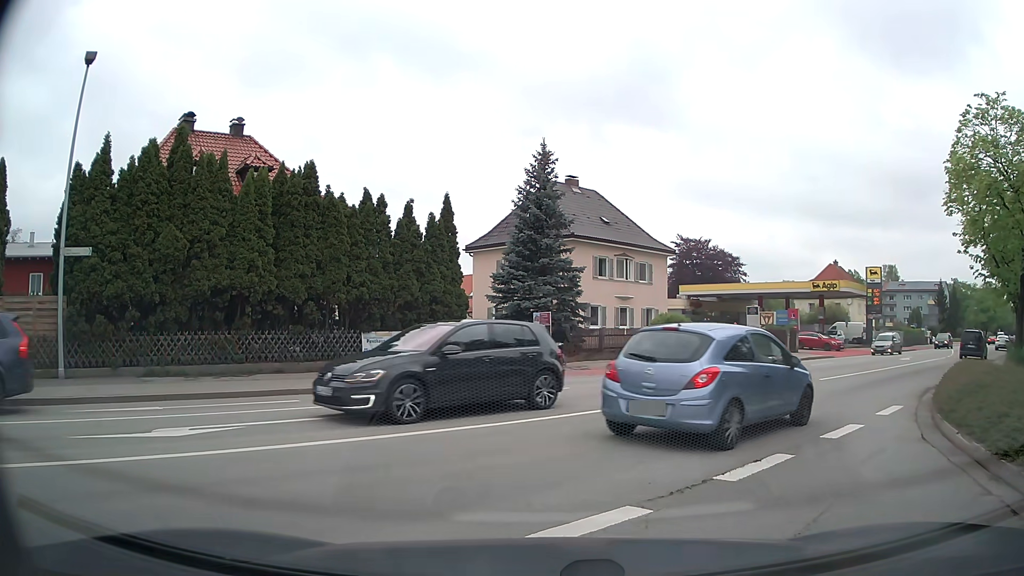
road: tertiary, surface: asphalt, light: Day
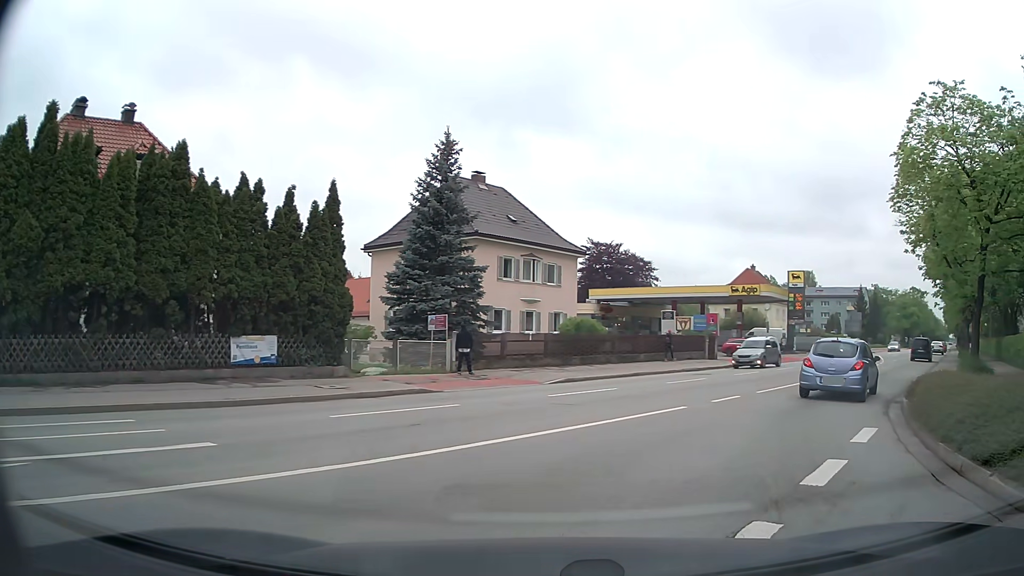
(+0.3, +3.0) m; +9°
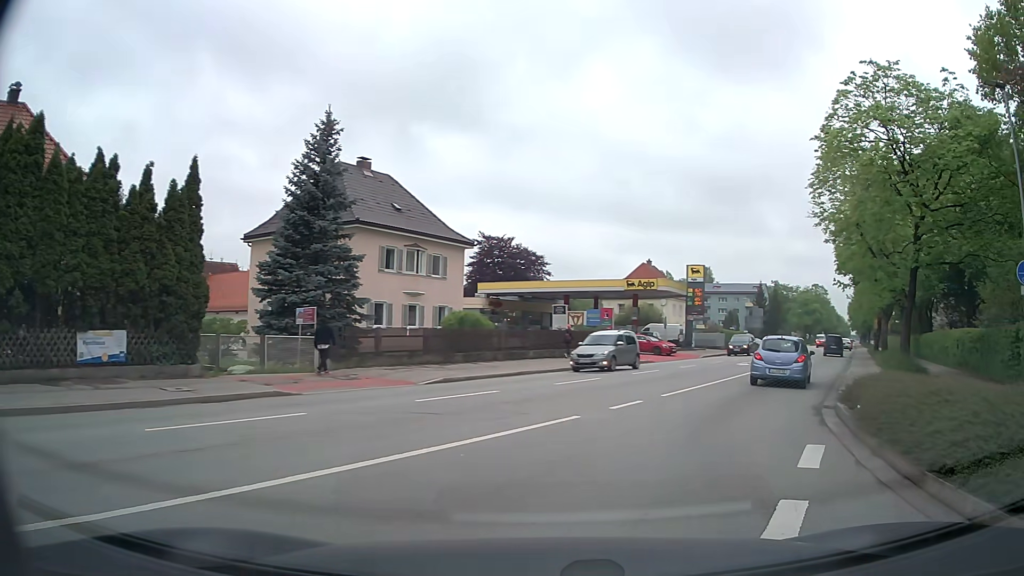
(+0.2, +2.4) m; +11°
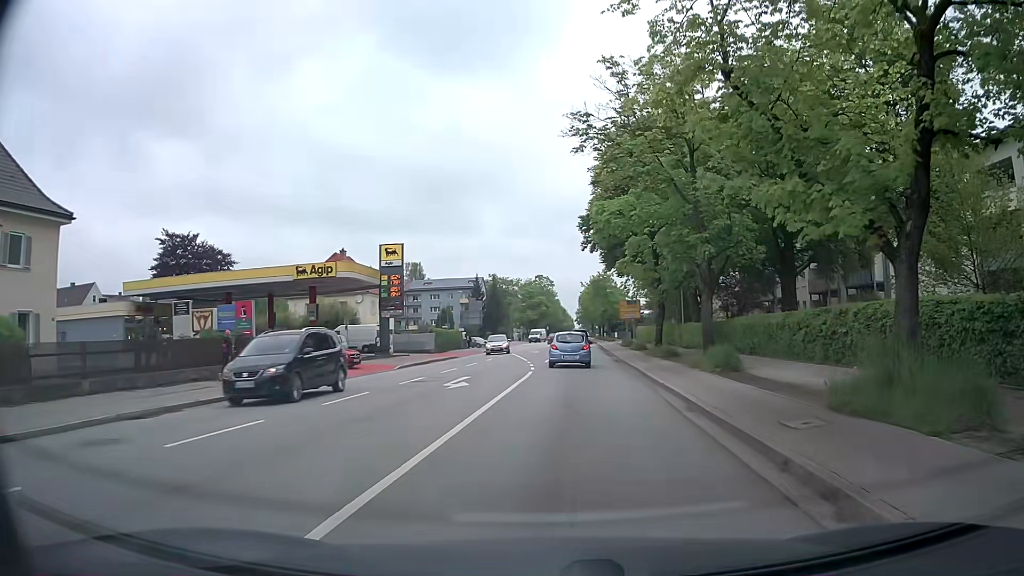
(+3.6, +15.2) m; +23°
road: secondary
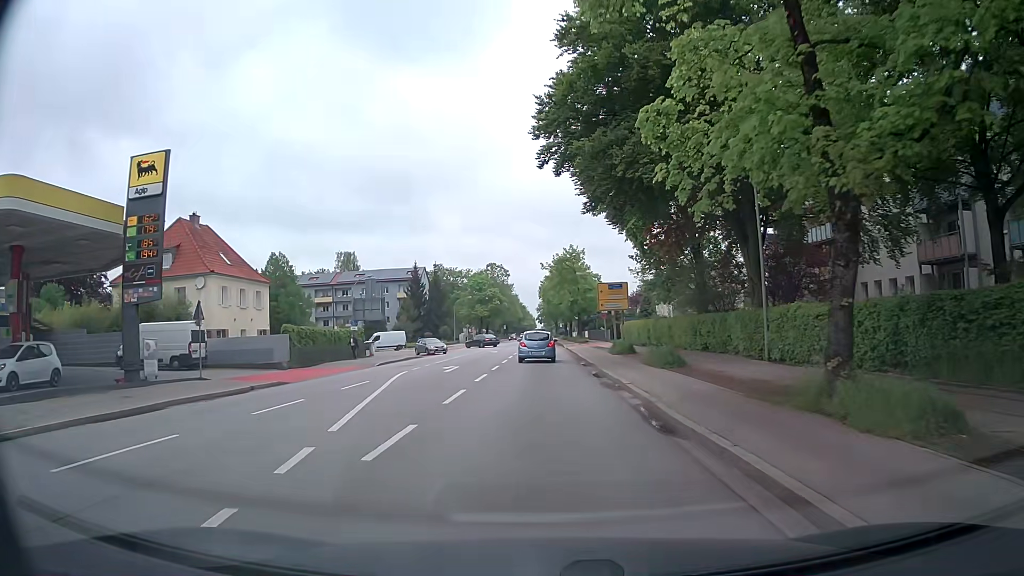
(+1.5, +25.9) m; +3°
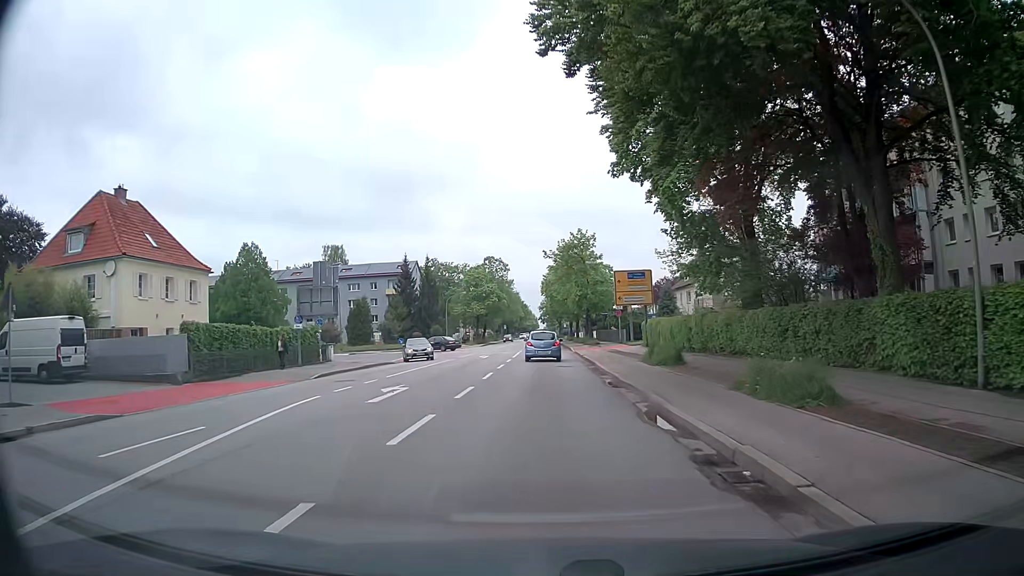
(+0.1, +11.1) m; 0°
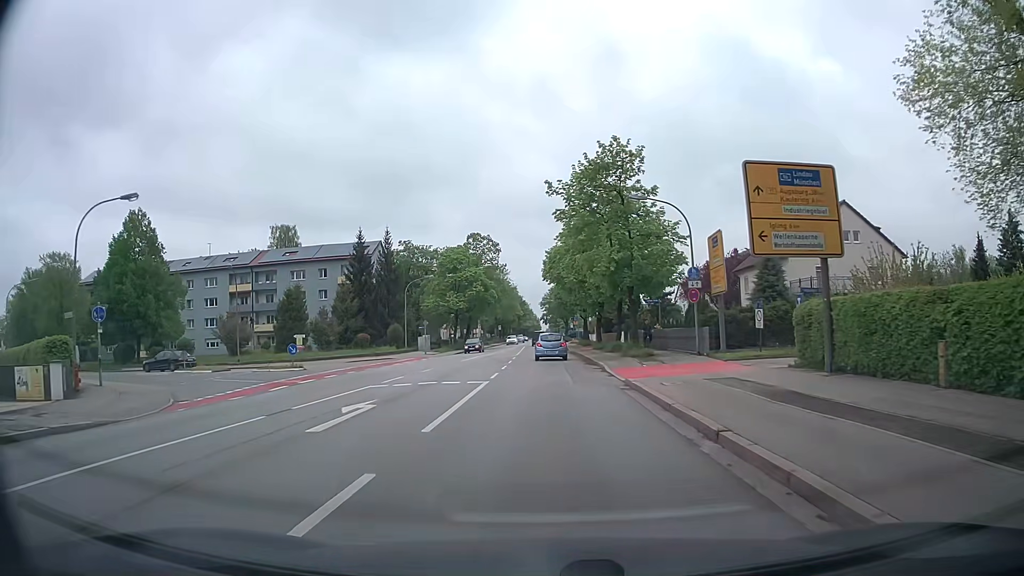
(+0.1, +28.8) m; 0°
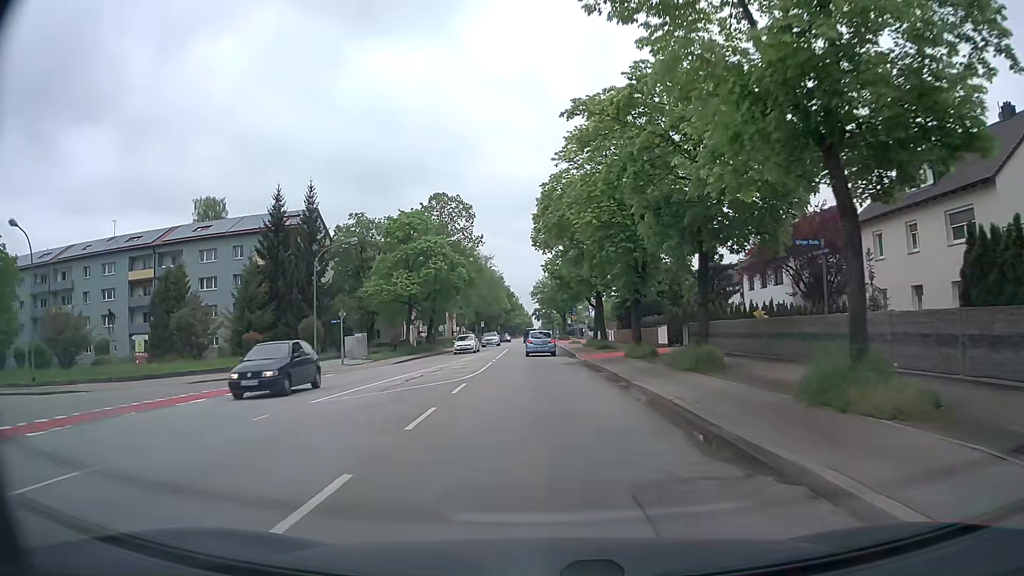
(+0.2, +24.1) m; +1°
(0, +10) (0, +20) (0, +30) (-1, +40) (-1, +50) (-1, +60) (-1, +70) (-1, +80) (-1, +90) (-1, +100) m
